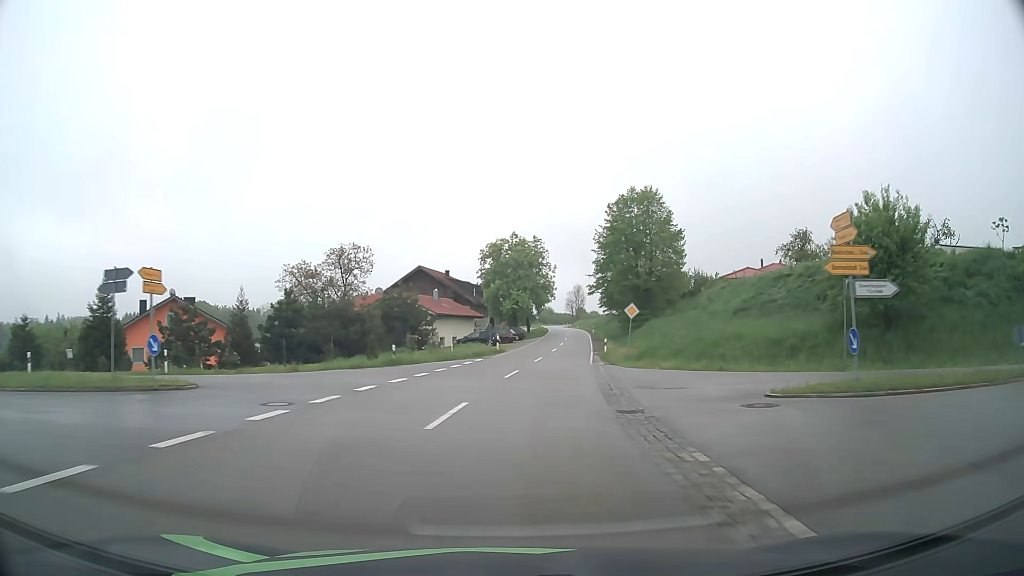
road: tertiary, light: Day
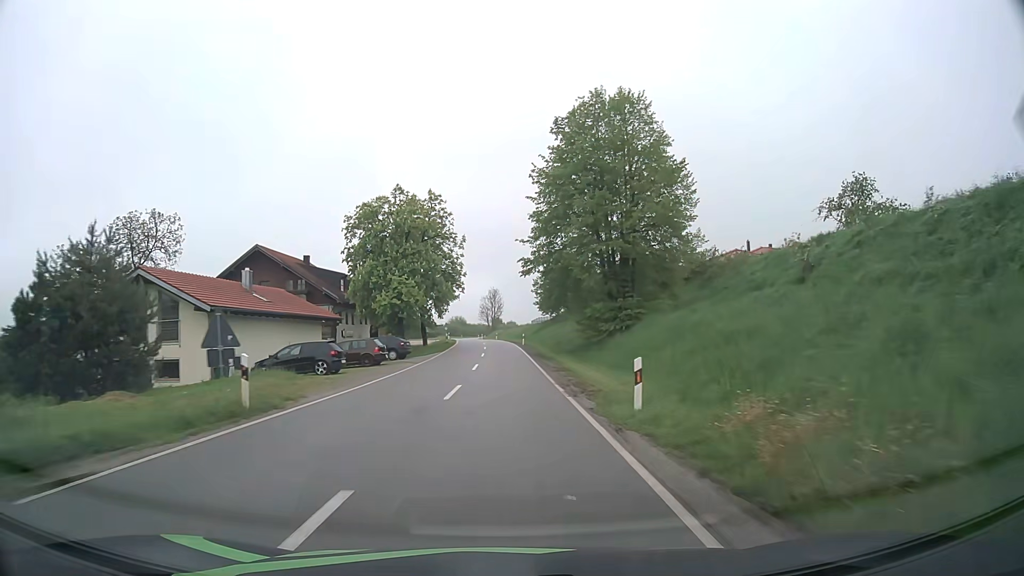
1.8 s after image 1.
(+2.7, +31.7) m; +8°
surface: asphalt
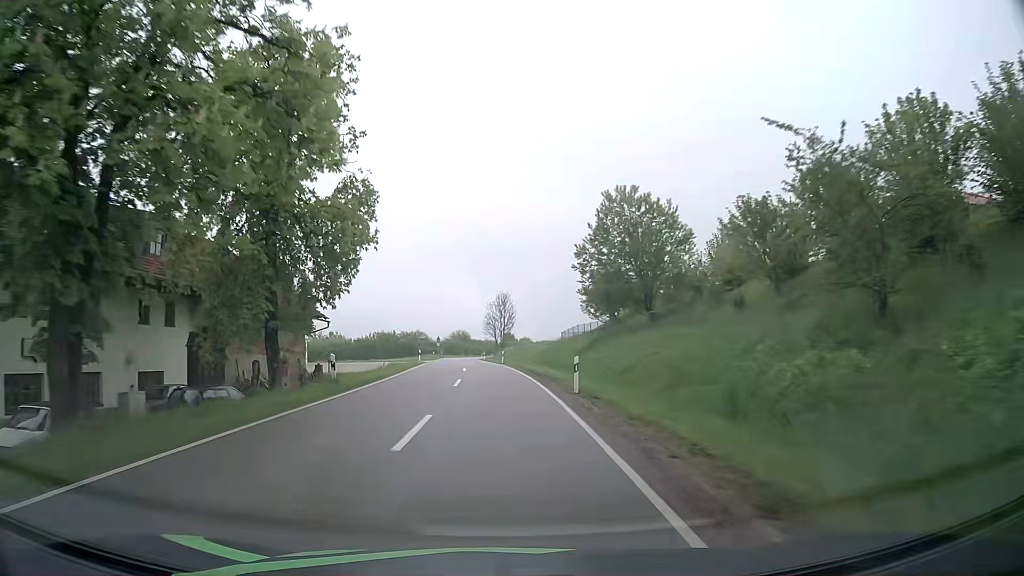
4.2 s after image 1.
(-0.2, +42.2) m; -1°
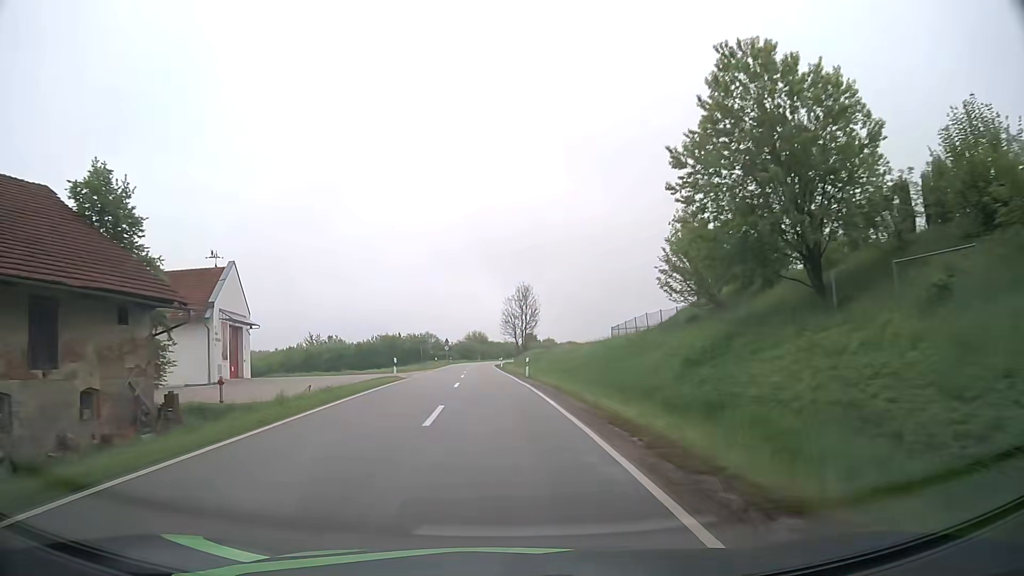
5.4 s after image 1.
(-0.2, +21.0) m; -2°
(0, +10) (0, +20) (-1, +30) (-1, +40) (-2, +50) (-2, +60) (-3, +70) (-3, +80) (-3, +90) (-4, +100) m
